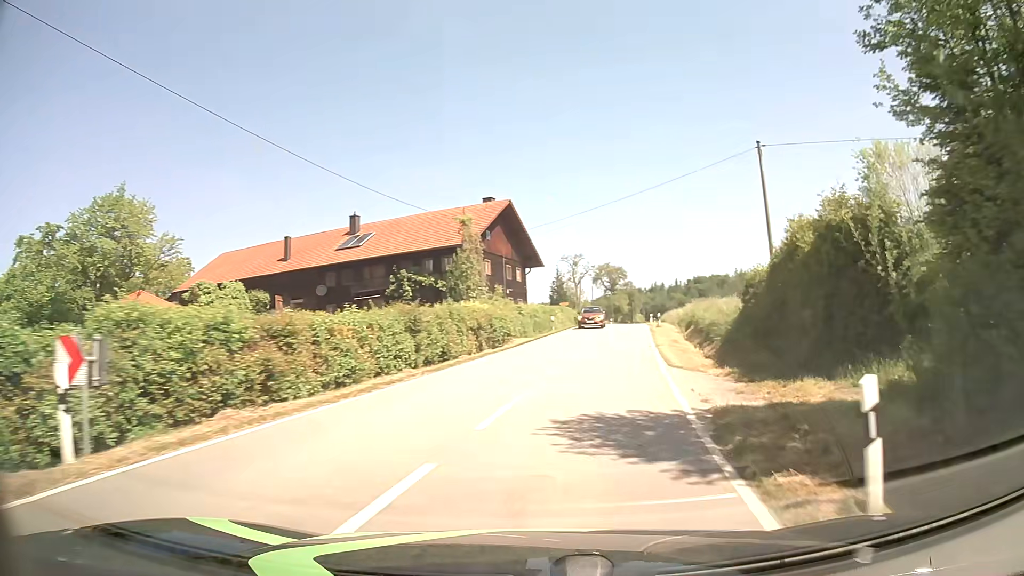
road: tertiary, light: Day
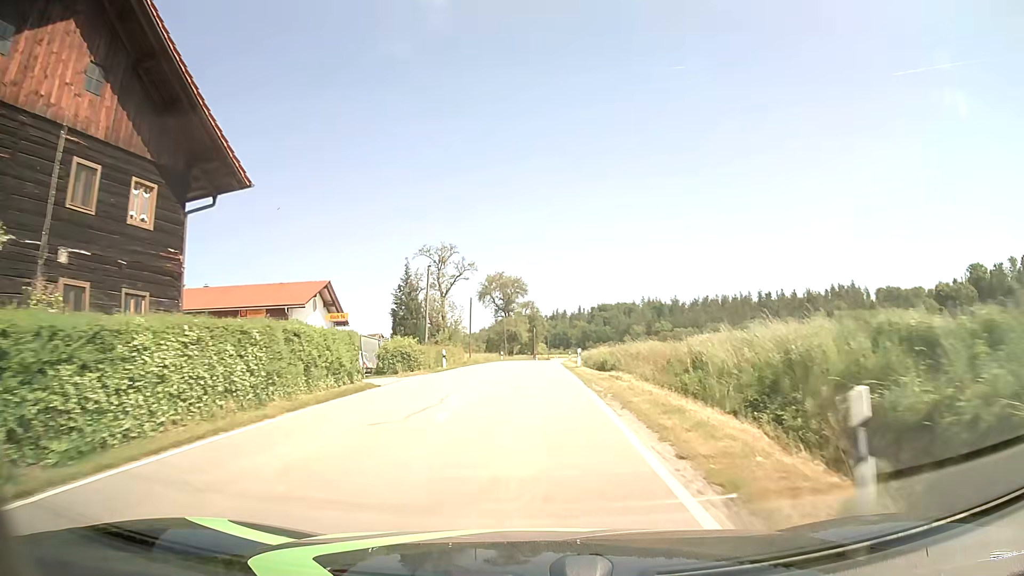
(+5.5, +40.0) m; +9°
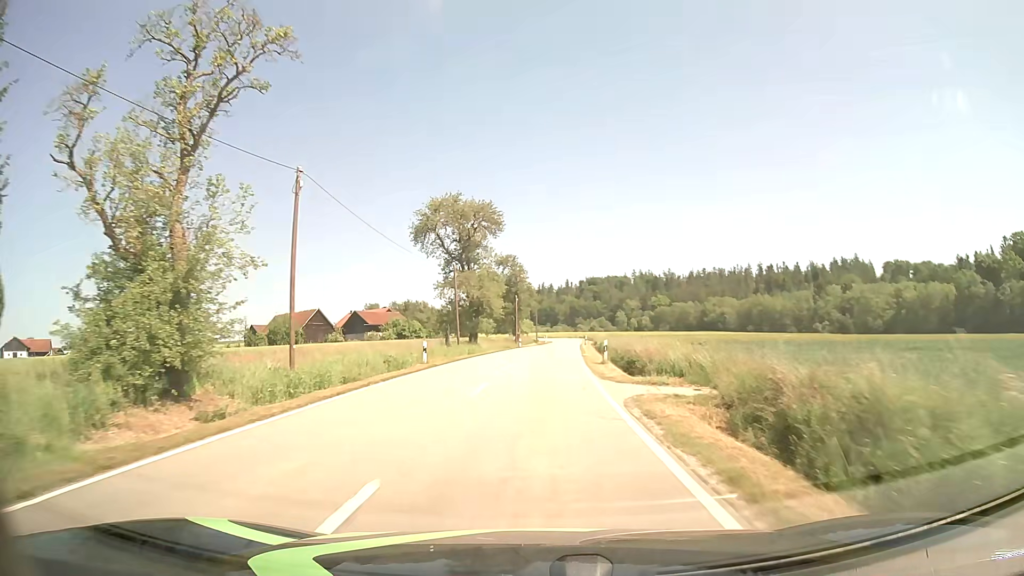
(+0.5, +45.3) m; +2°
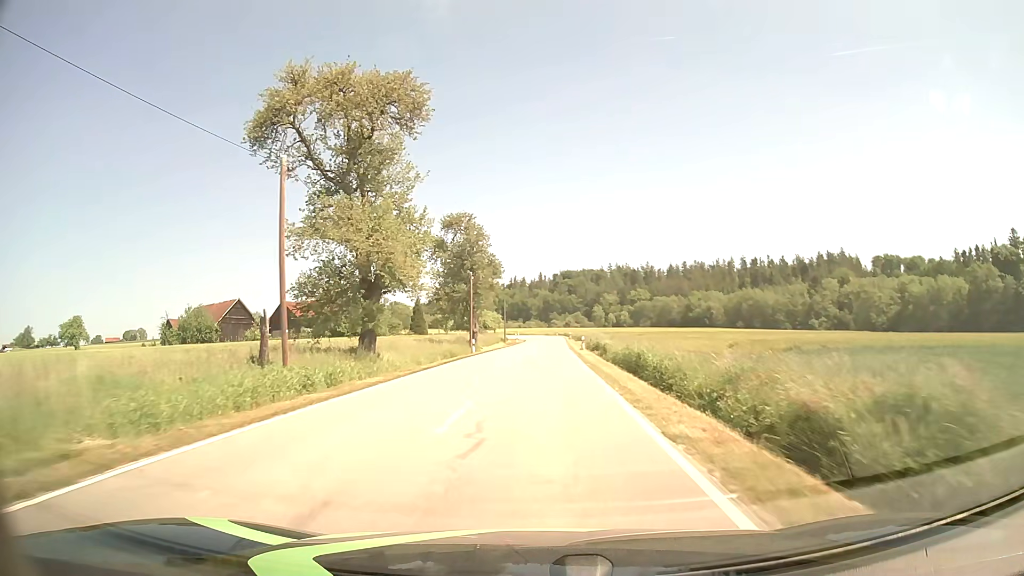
(+0.5, +29.2) m; +2°
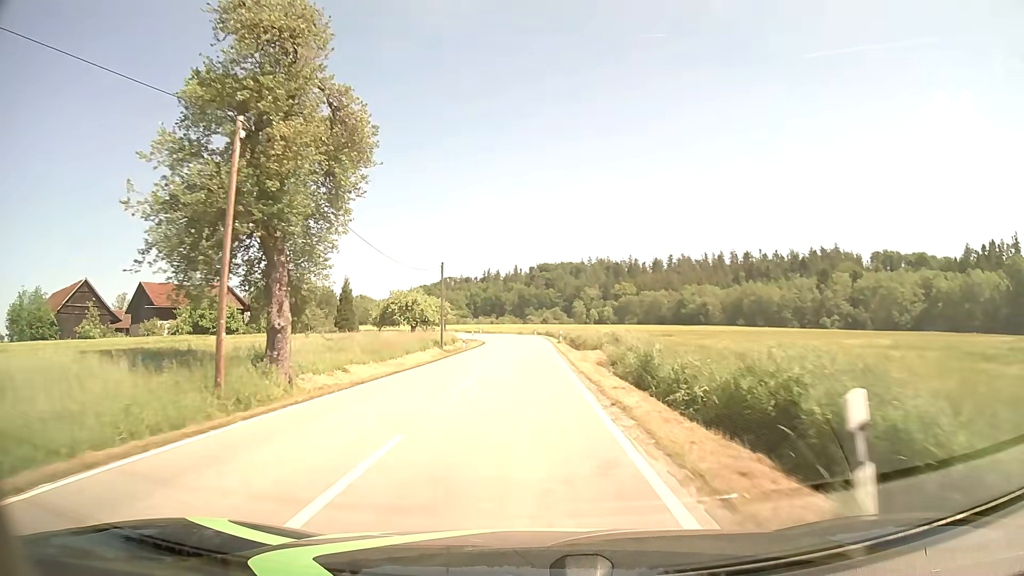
(+1.0, +40.5) m; +2°
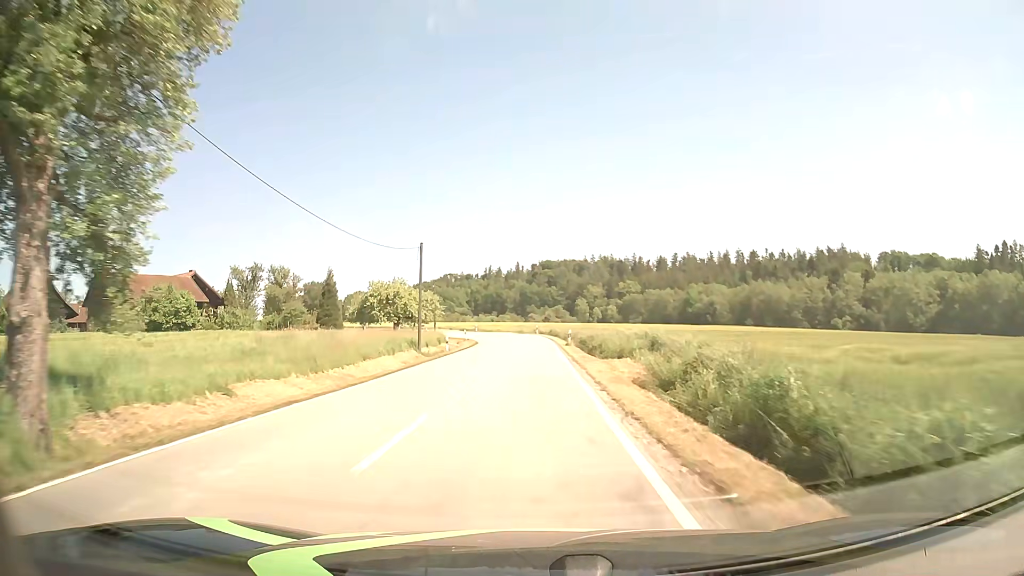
(0.0, +10.3) m; 0°
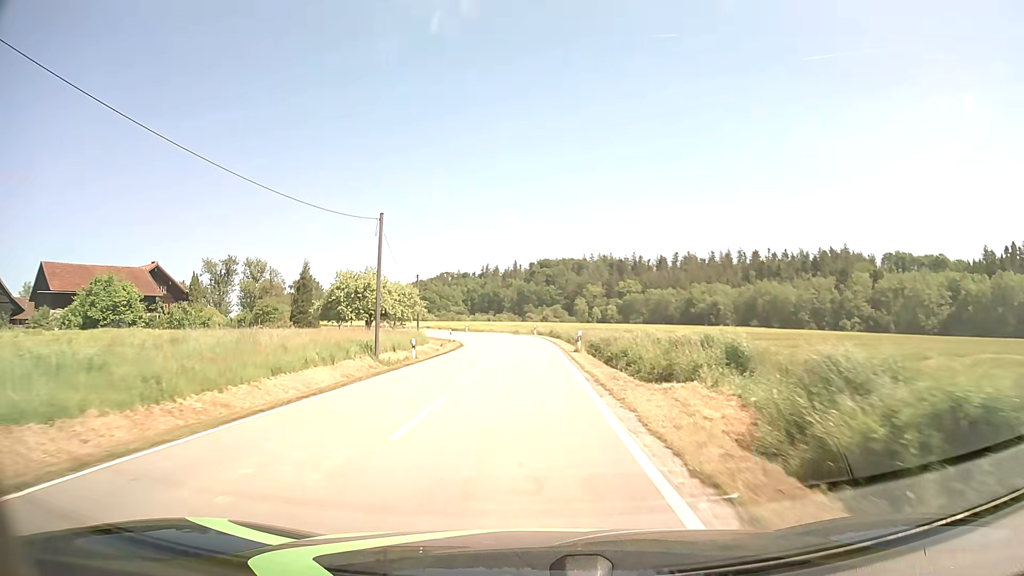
(+0.1, +10.1) m; 0°
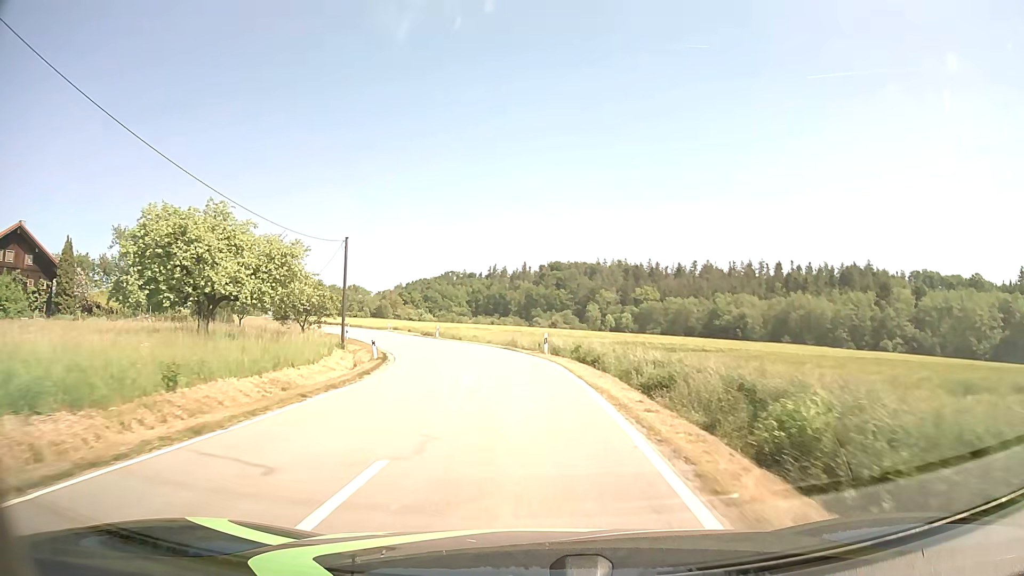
(0.0, +29.4) m; 0°
(0, +10) (-1, +20) (-2, +30) (-5, +40) (-8, +49) (-12, +58) (-16, +67) (-20, +76) (-25, +85) (-29, +94) m
